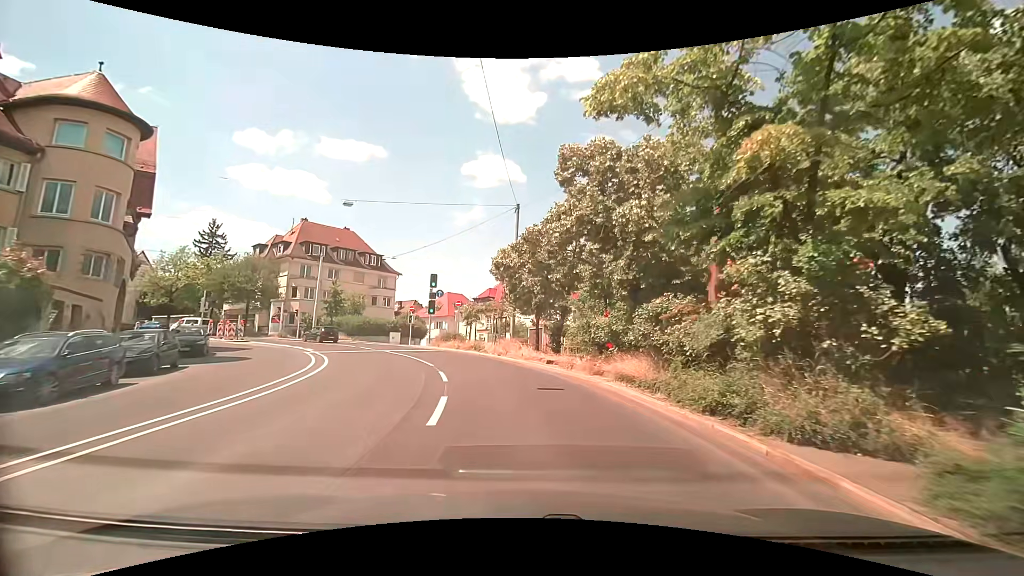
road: secondary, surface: asphalt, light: Day
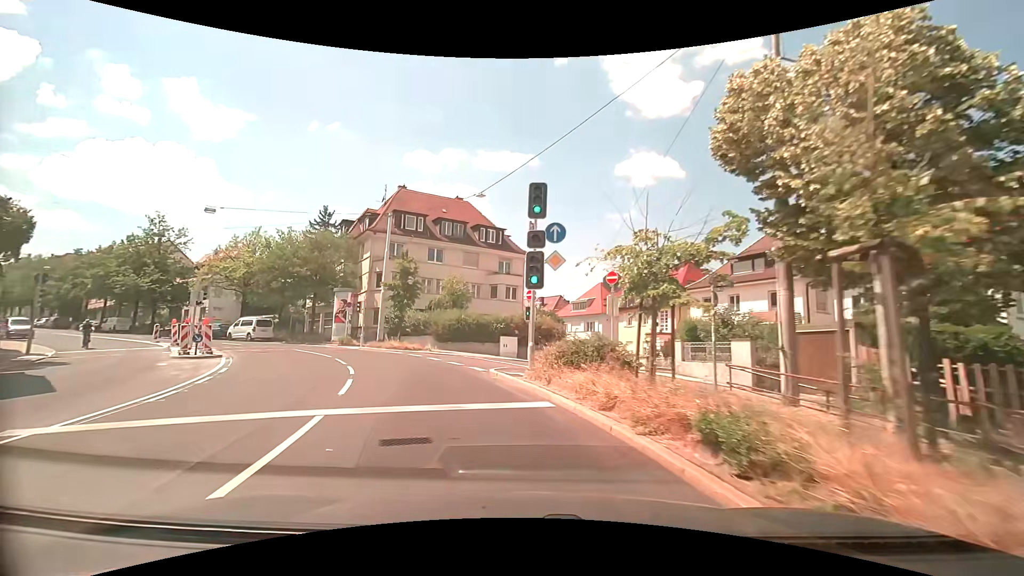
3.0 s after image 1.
(-2.0, +23.8) m; -17°
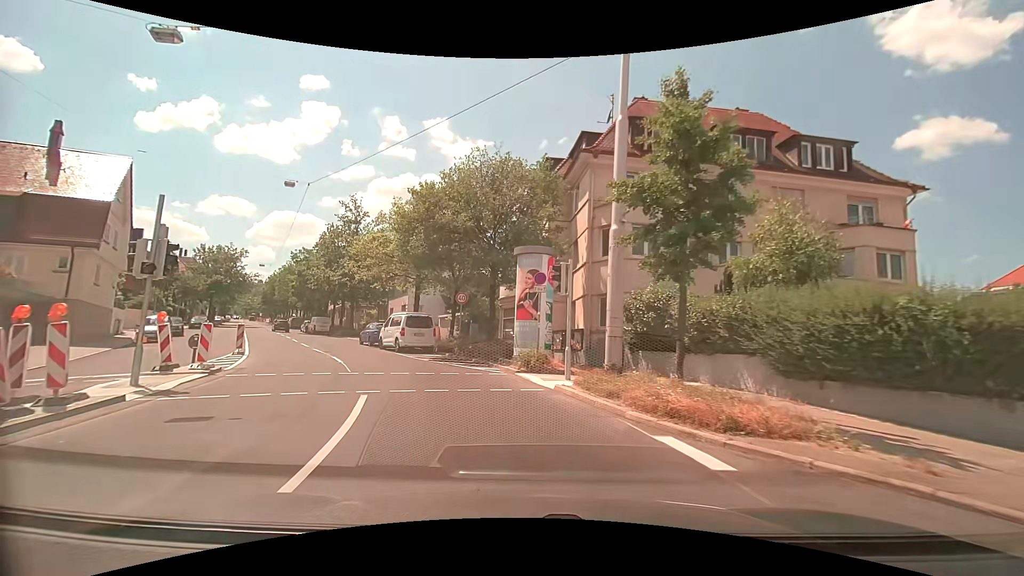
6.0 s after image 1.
(-5.5, +21.5) m; -27°
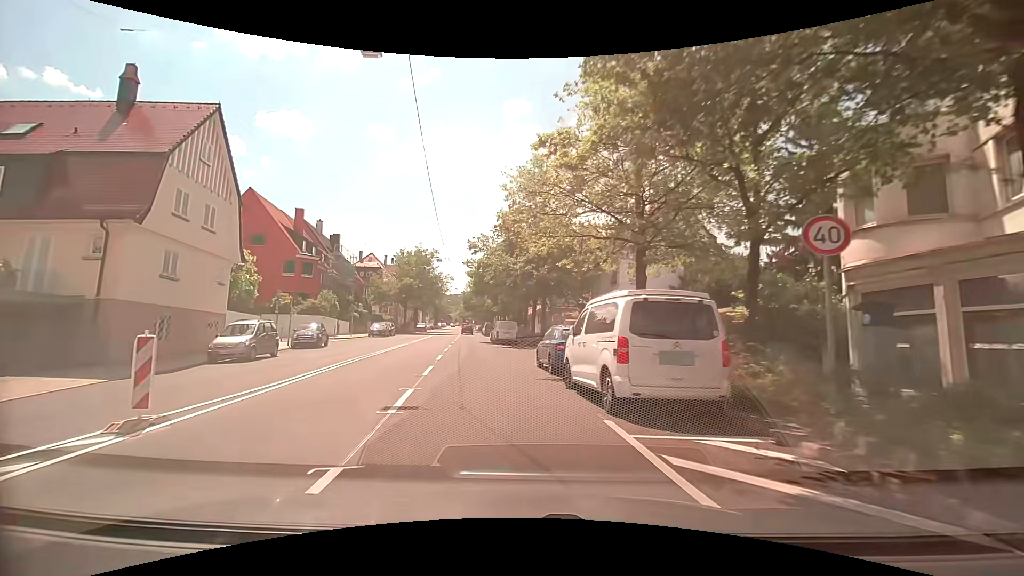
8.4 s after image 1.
(-3.5, +16.8) m; -23°
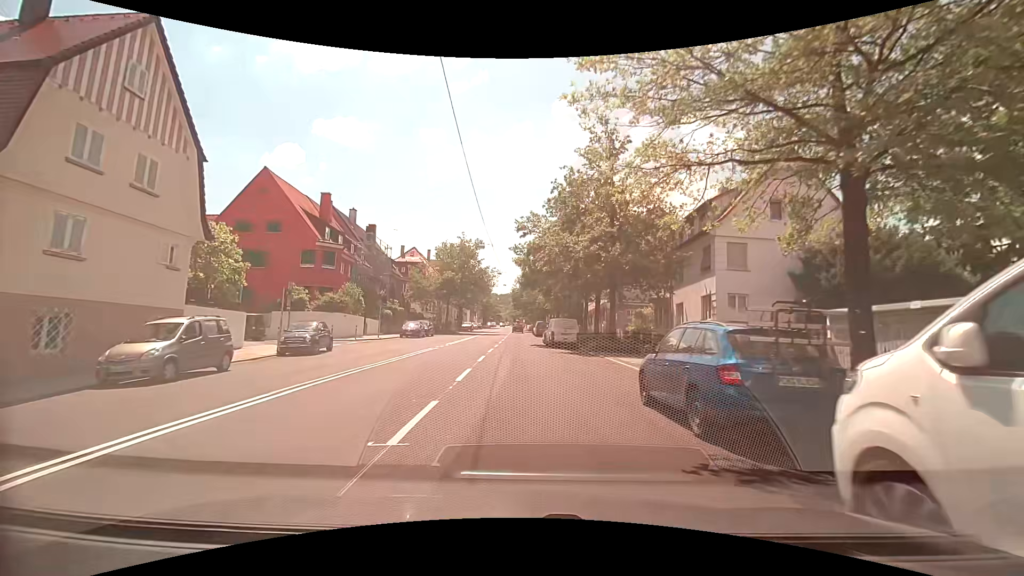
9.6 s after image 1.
(-0.6, +8.5) m; -6°
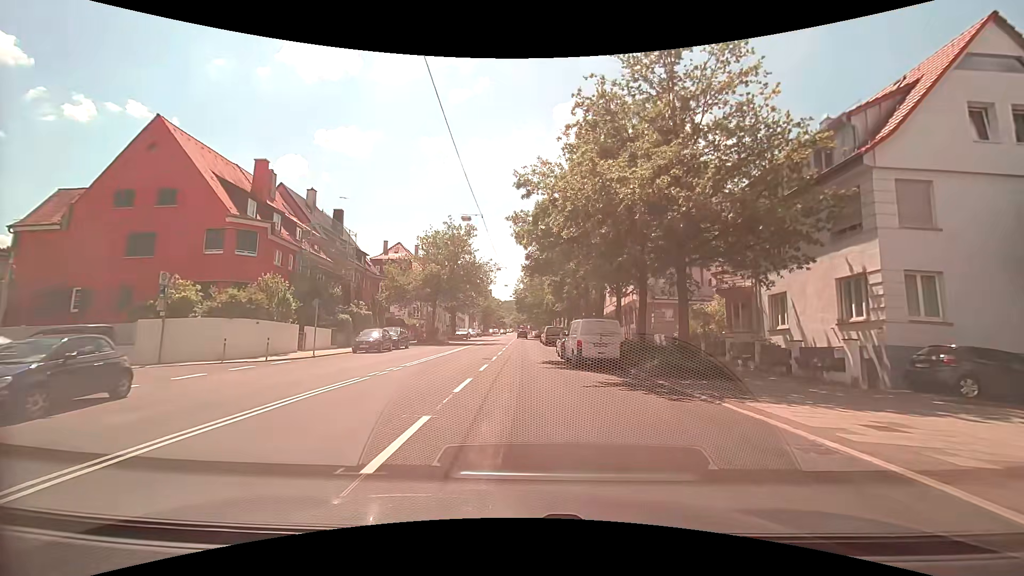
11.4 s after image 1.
(-0.2, +13.1) m; -1°
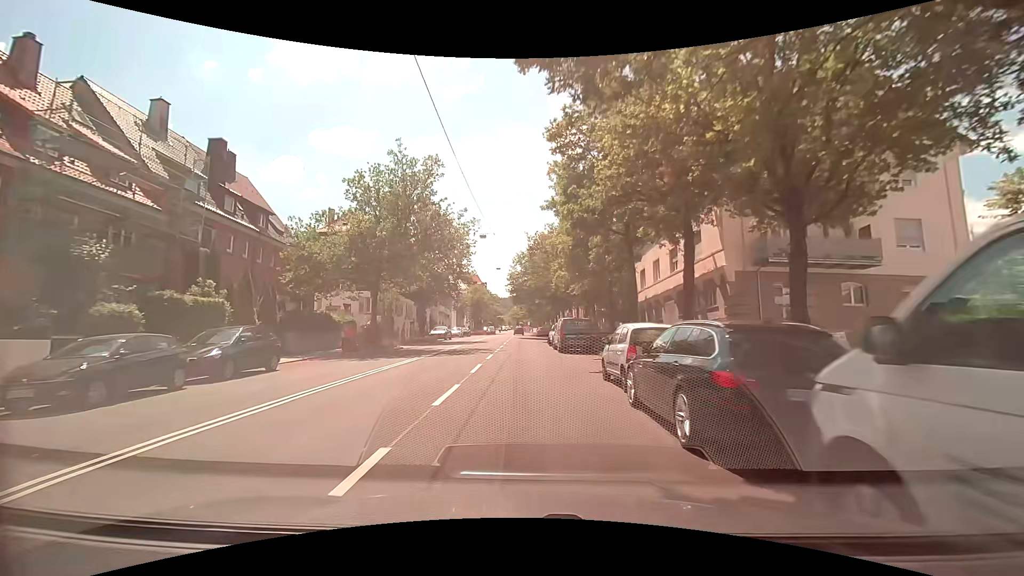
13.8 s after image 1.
(+0.1, +20.5) m; 0°
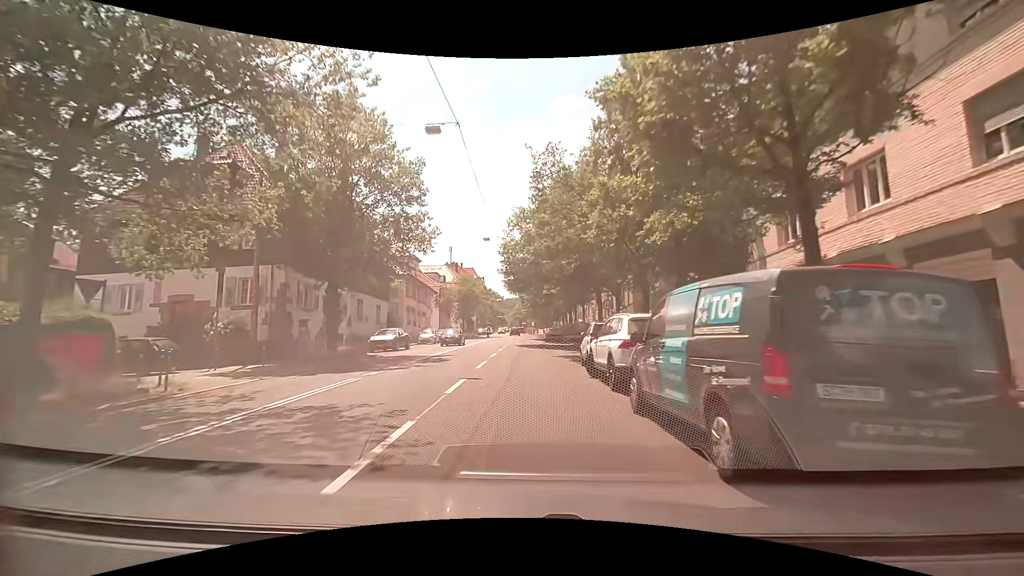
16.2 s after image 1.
(+0.1, +22.5) m; 0°
(0, +10) (0, +20) (0, +30) (0, +40) (0, +50) (0, +60) (0, +70) (0, +80) (0, +90) (0, +100) m
